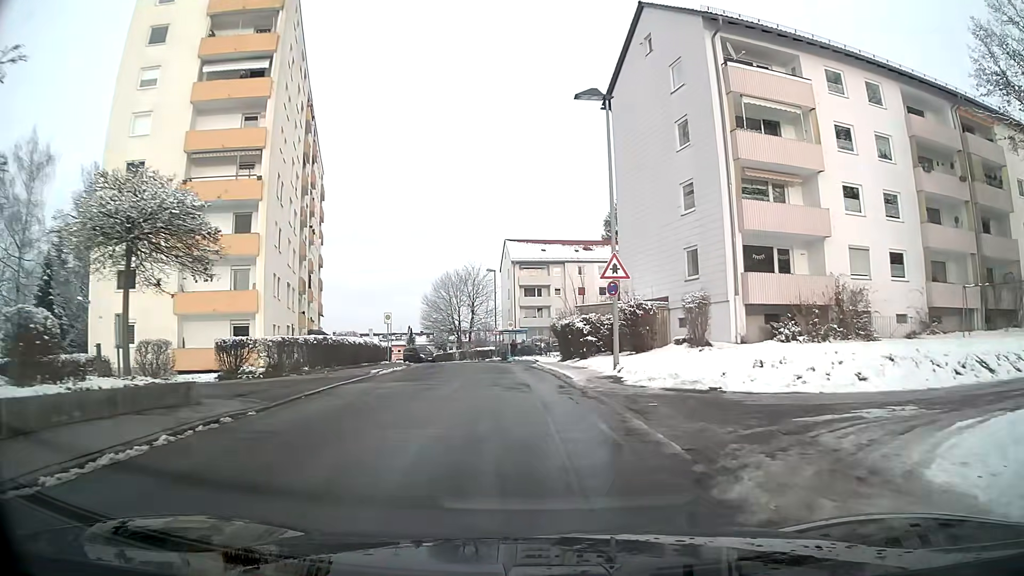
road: residential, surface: asphalt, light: Day
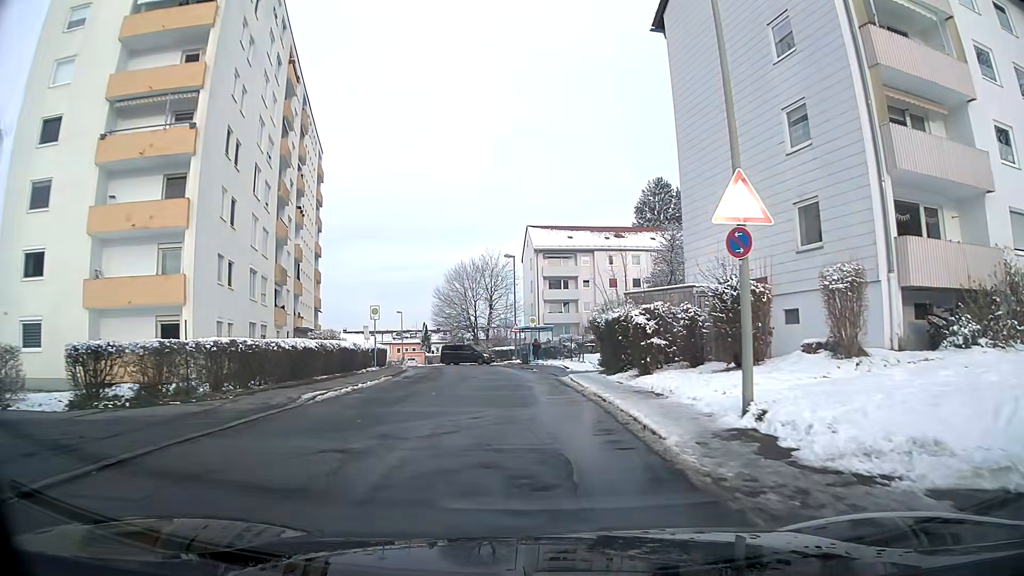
(-0.2, +9.6) m; -2°
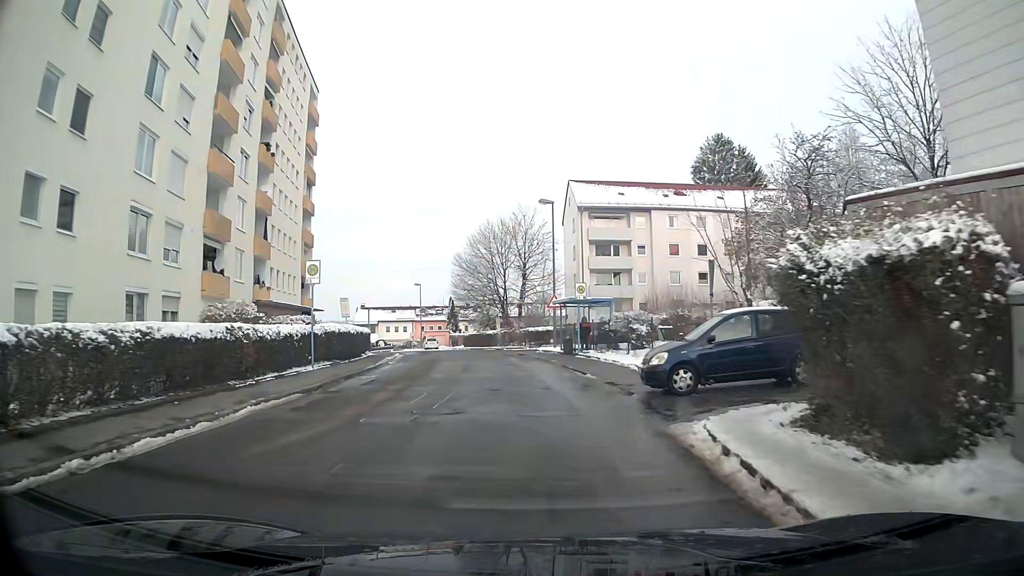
(-0.4, +14.4) m; -4°
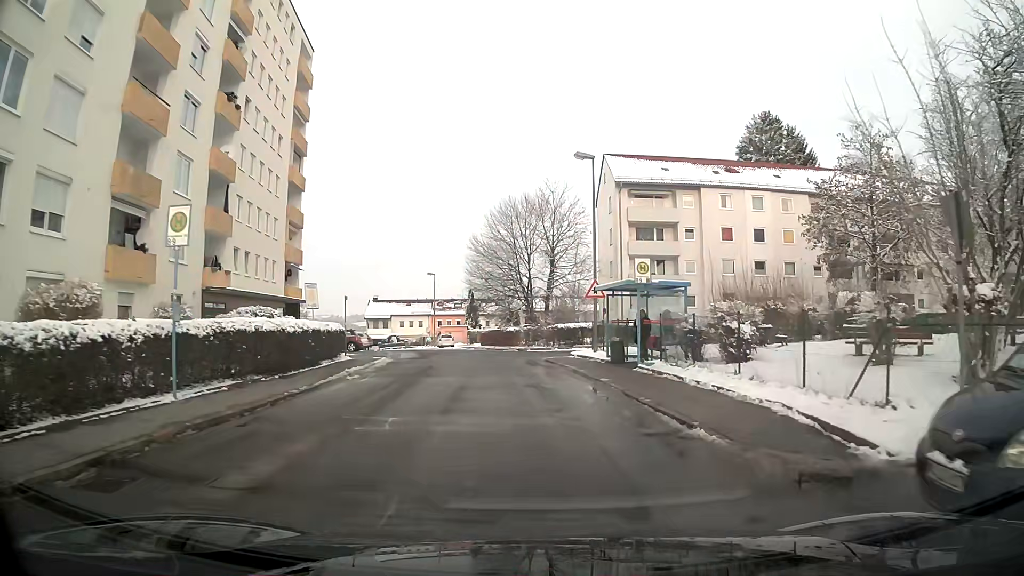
(-0.2, +9.4) m; -2°
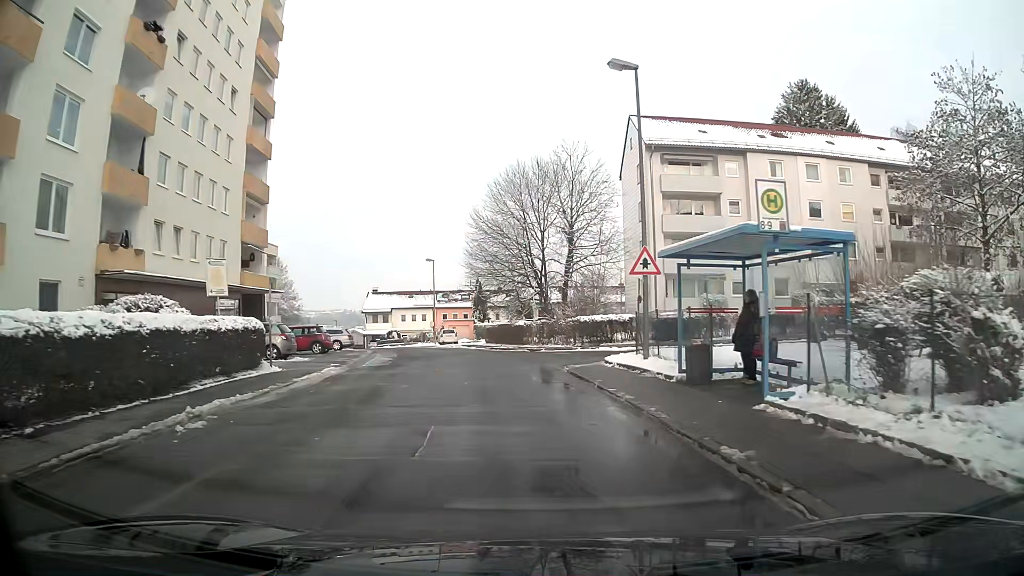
(0.0, +9.3) m; -1°
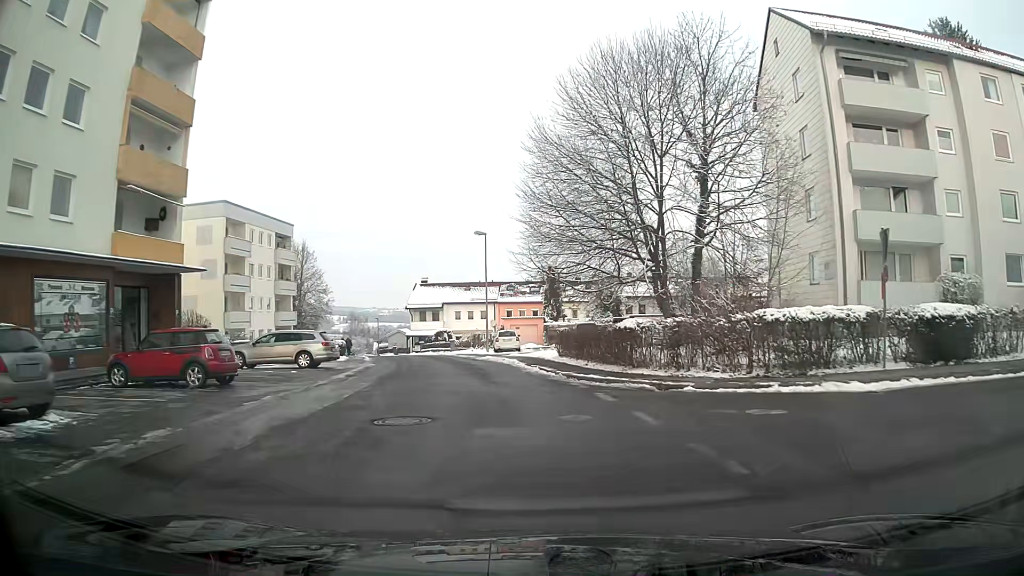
(-1.0, +18.3) m; -7°
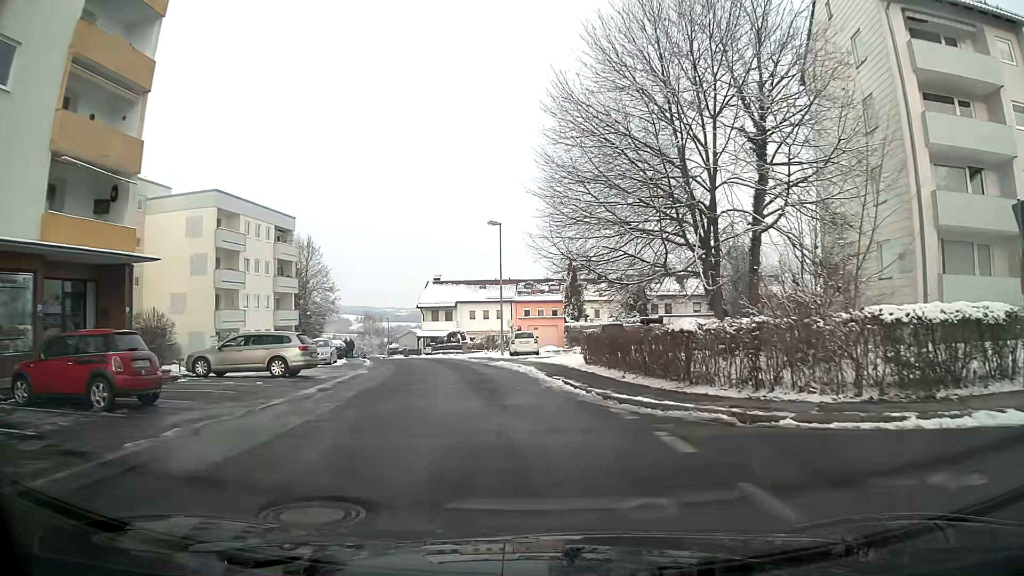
(-0.1, +4.6) m; -1°
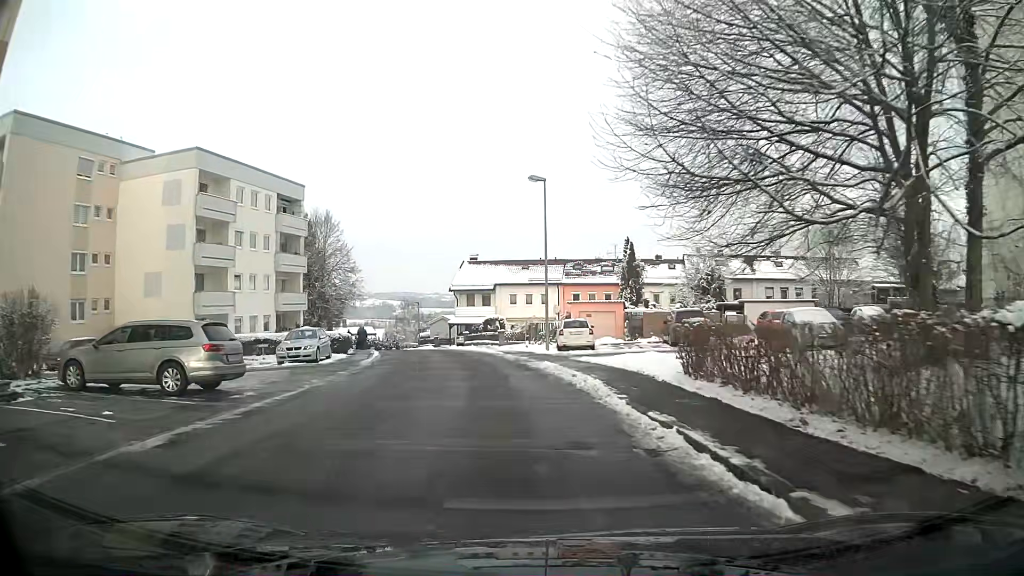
(-0.3, +9.2) m; -4°
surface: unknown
(0, +10) (-1, +20) (-3, +30) (-5, +40) (-7, +49) (-10, +59) (-14, +68) (-15, +78) (-6, +82) (+4, +82) m
